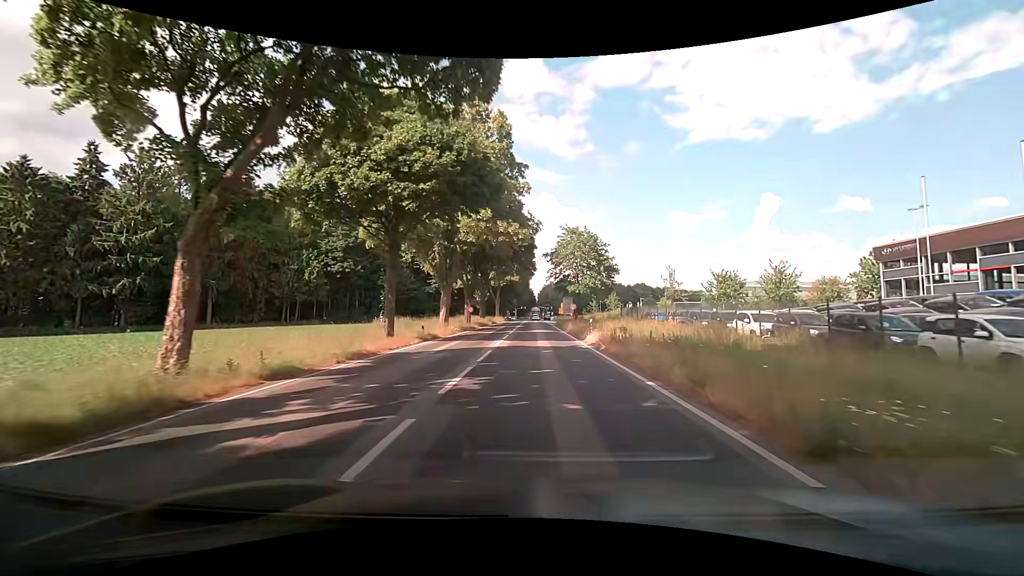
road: primary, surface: asphalt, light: Day
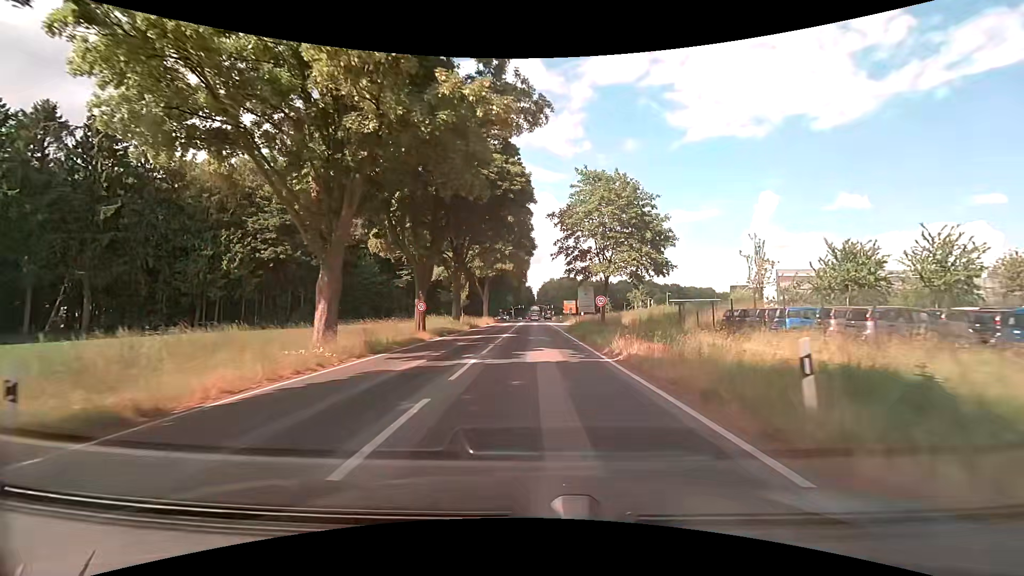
(0.0, +22.7) m; 0°
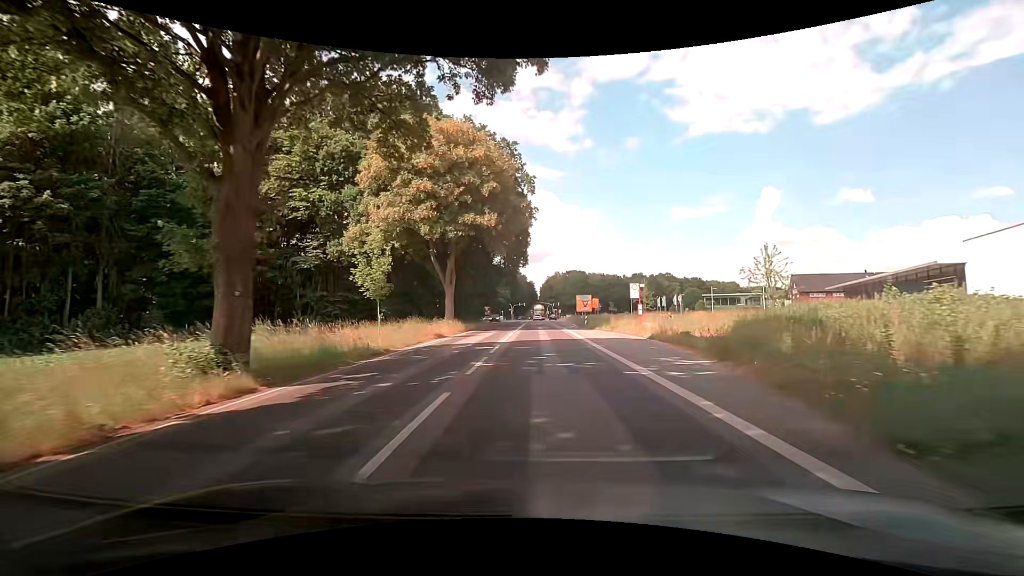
(-0.2, +35.8) m; 0°
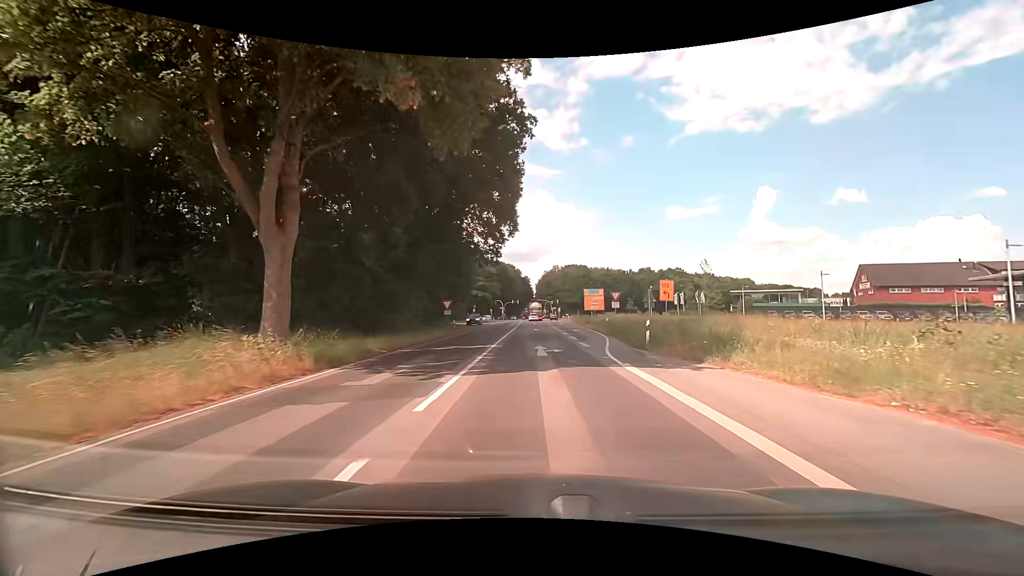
(+0.2, +27.6) m; +1°
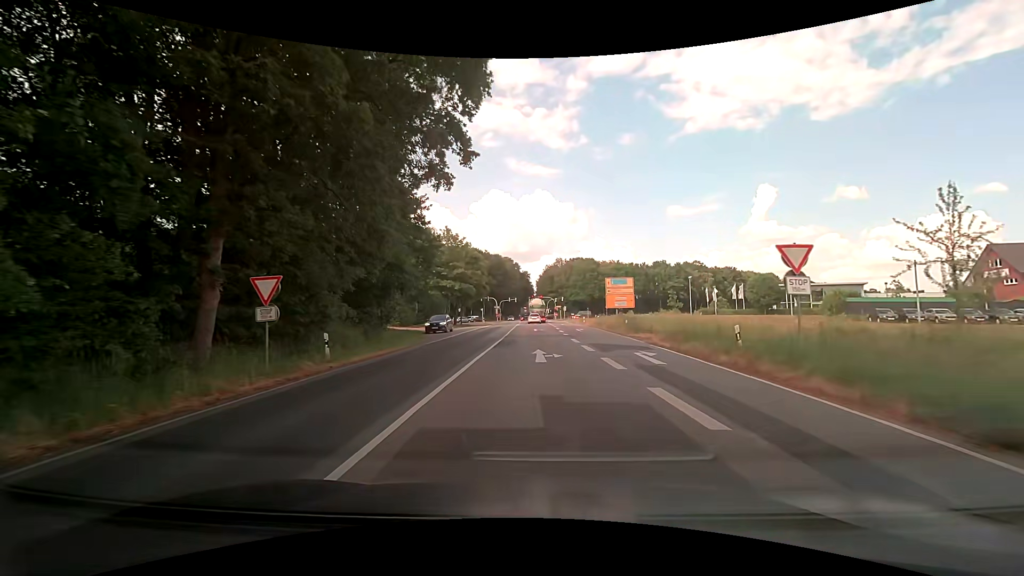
(0.0, +26.6) m; 0°
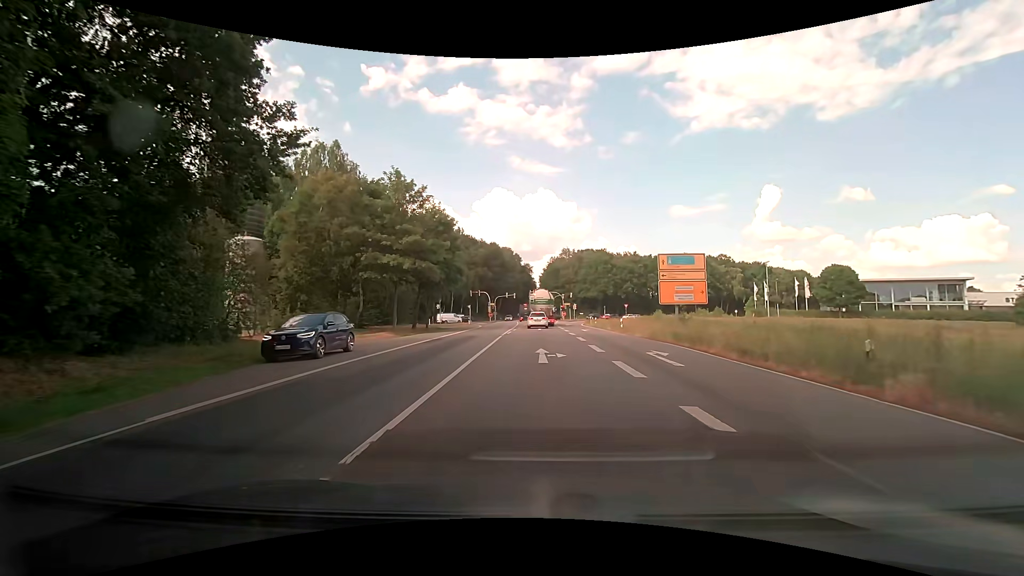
(-0.2, +25.8) m; -2°
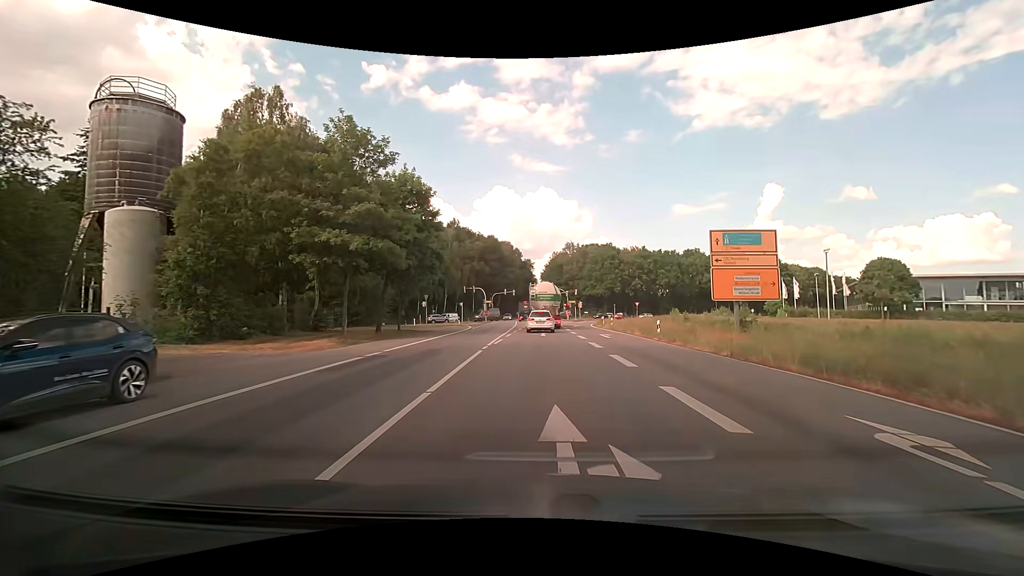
(+0.2, +10.7) m; +1°
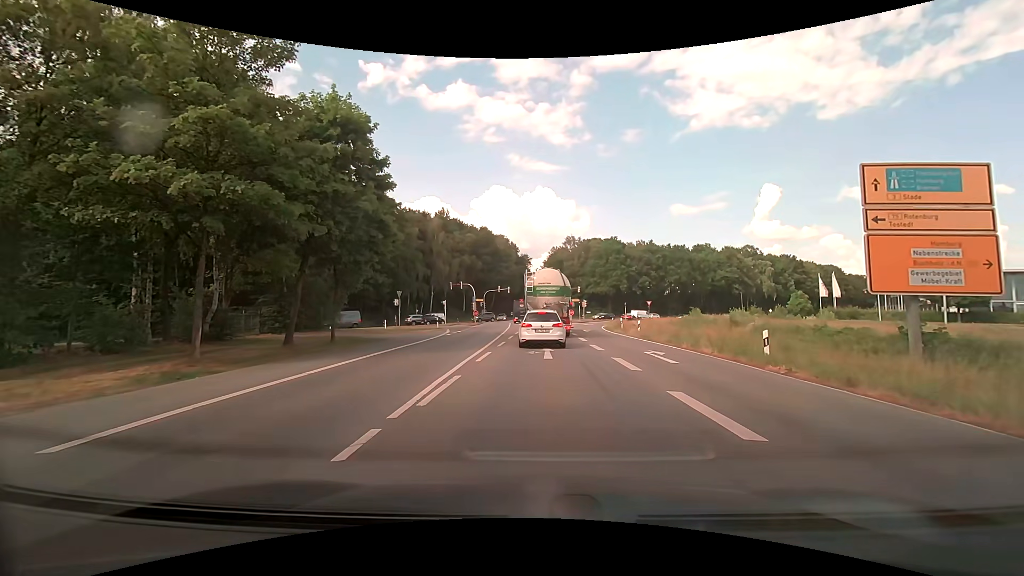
(0.0, +12.5) m; +1°
